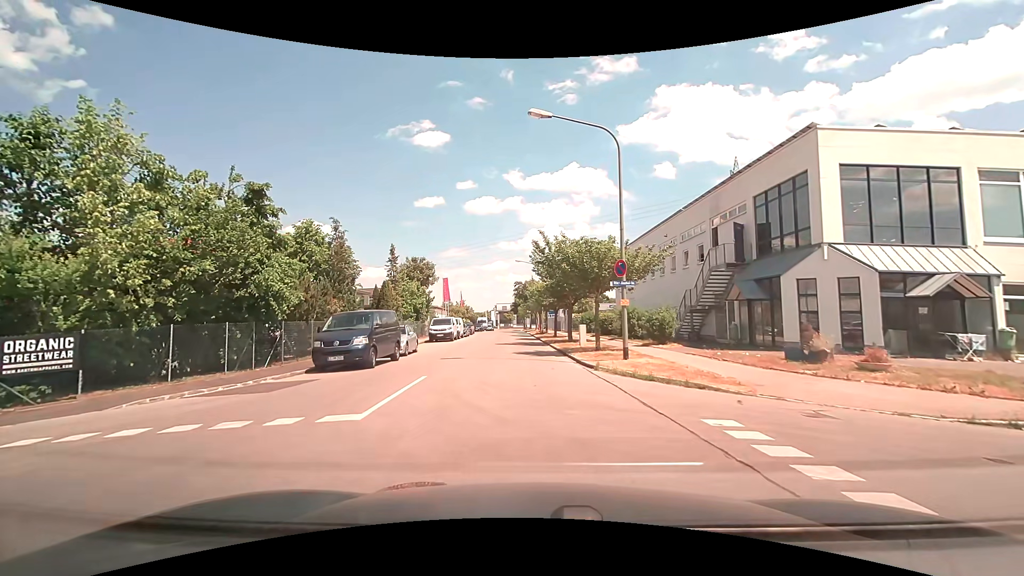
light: Day
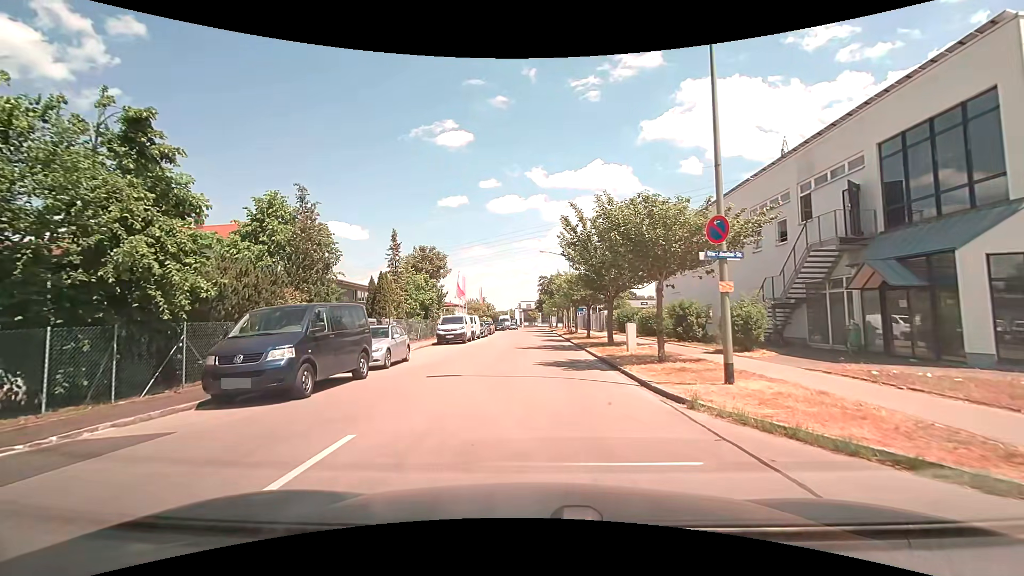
(-0.2, +6.7) m; -3°
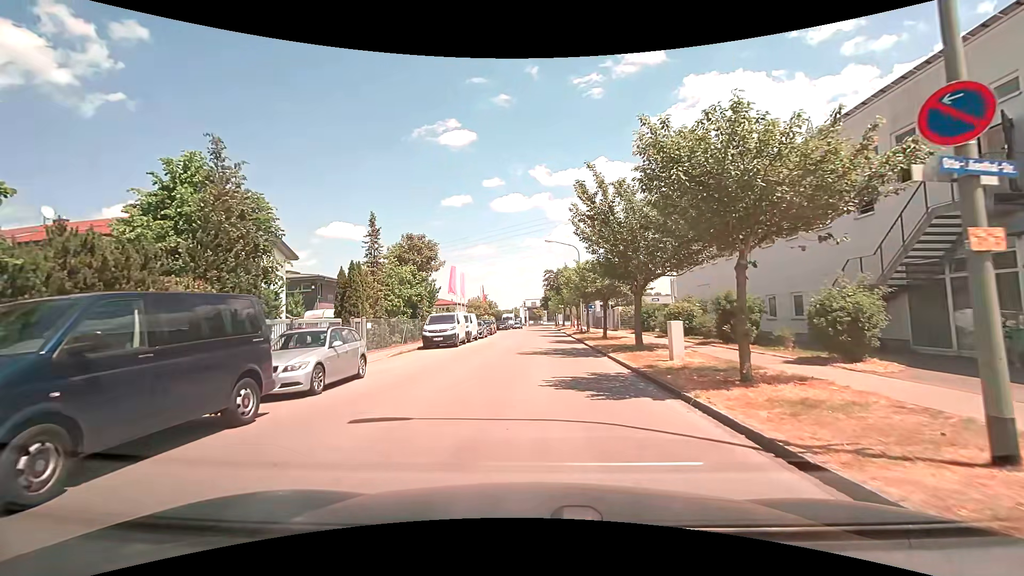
(-0.1, +5.6) m; -1°
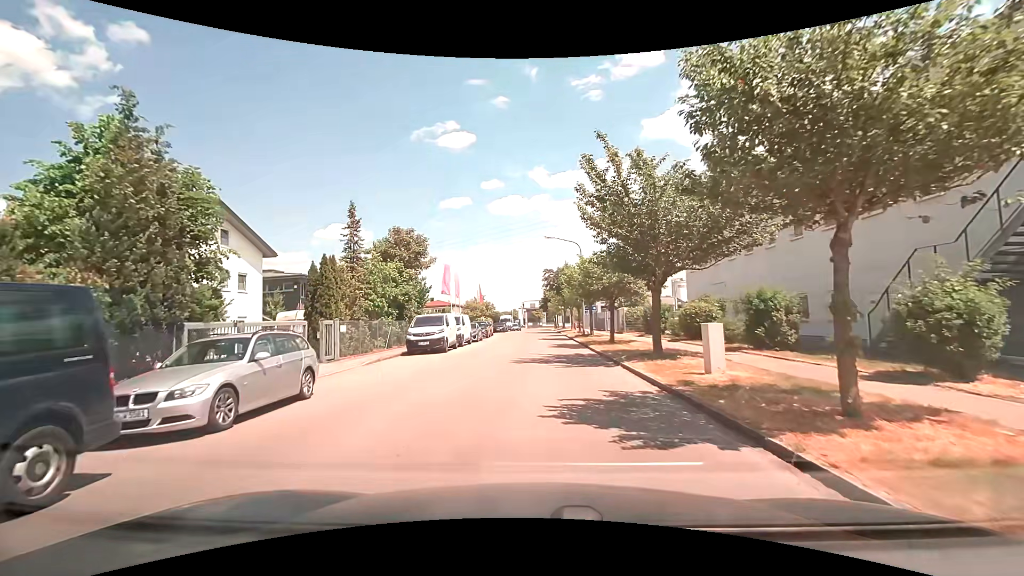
(0.0, +3.1) m; +1°
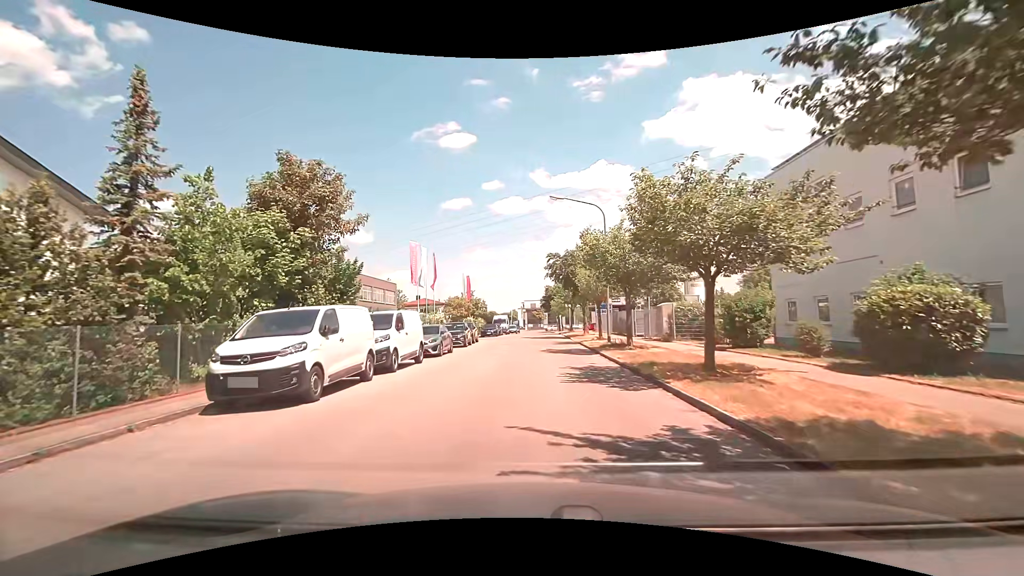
(-0.1, +14.5) m; 0°
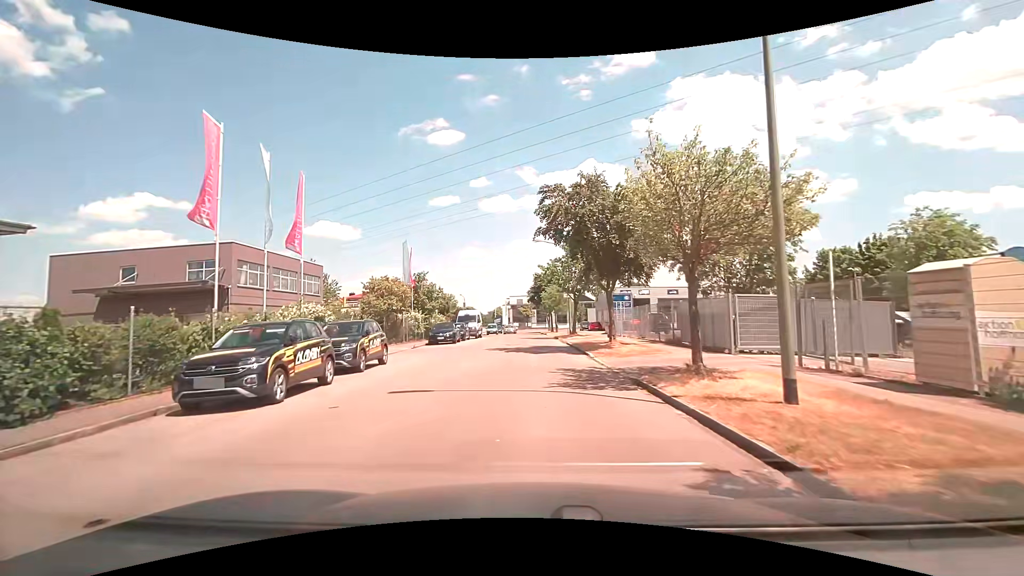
(+0.2, +21.3) m; +1°
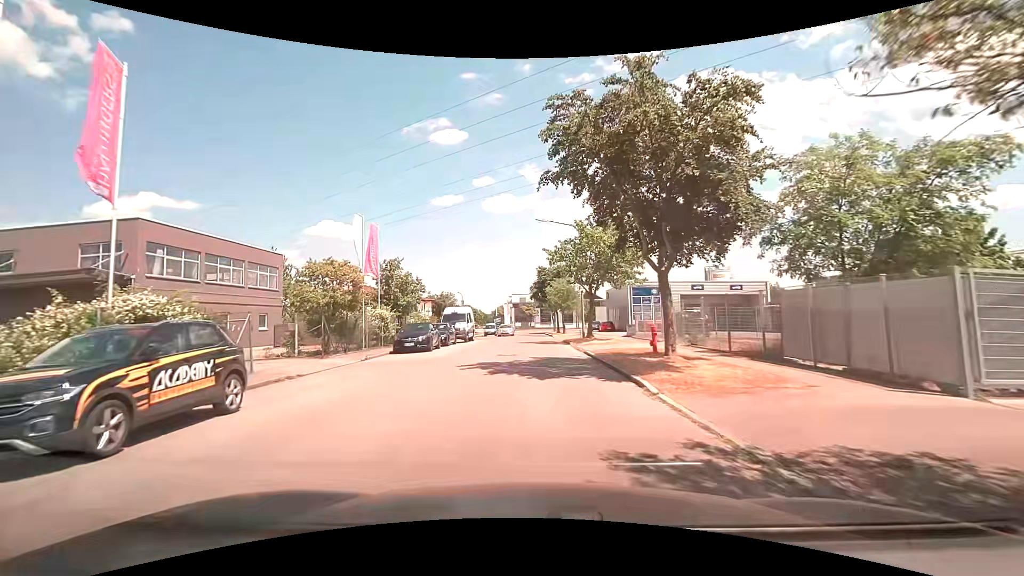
(+0.1, +9.0) m; 0°
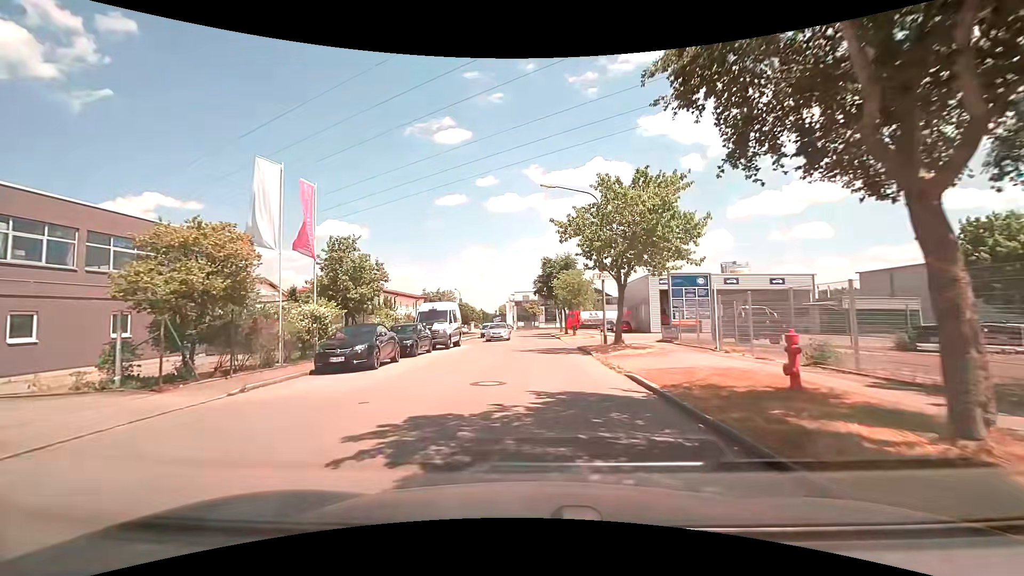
(0.0, +9.0) m; 0°
